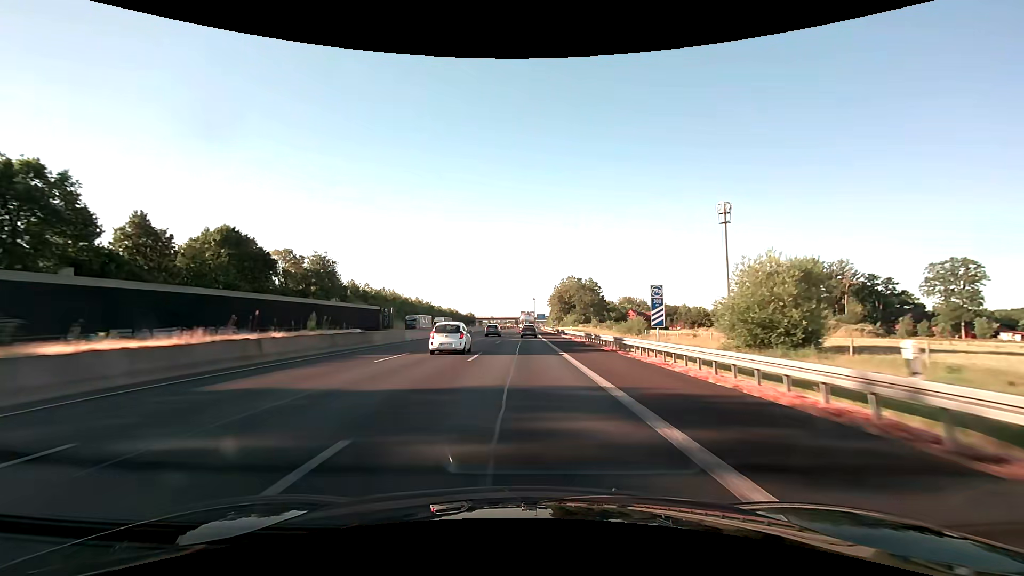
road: motorway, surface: asphalt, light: Day
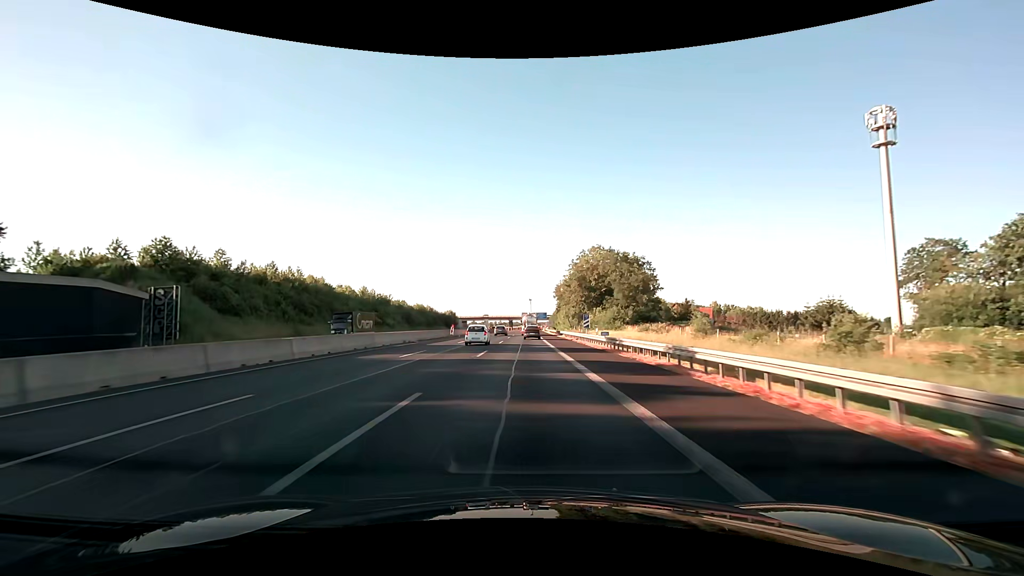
(+0.2, +70.1) m; 0°
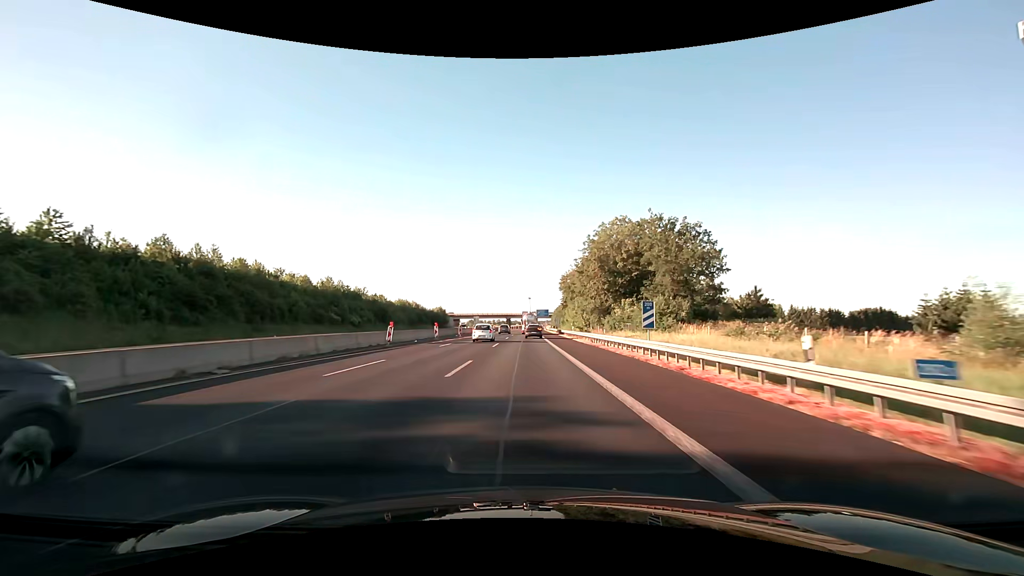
(0.0, +27.7) m; 0°
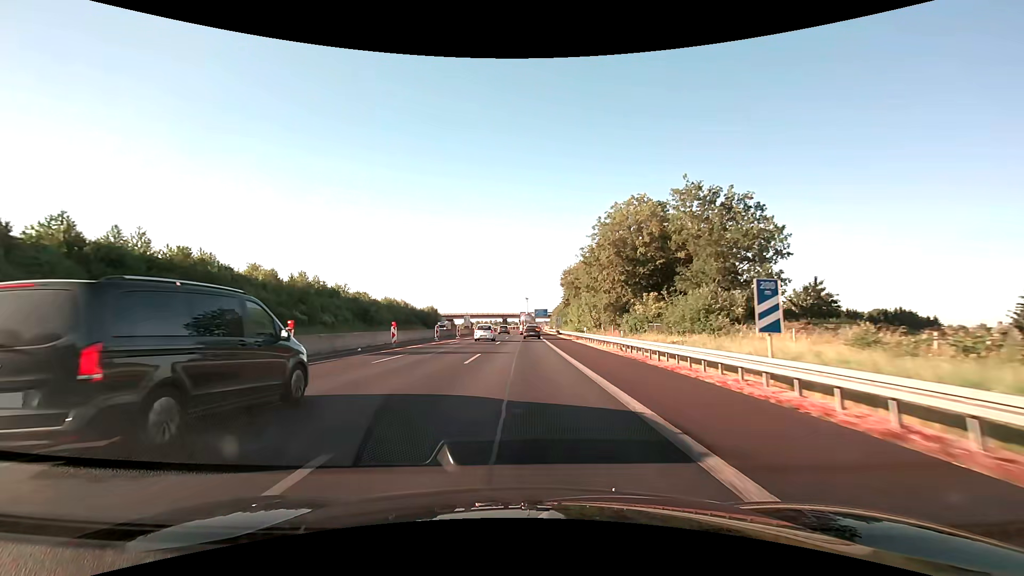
(0.0, +13.8) m; 0°
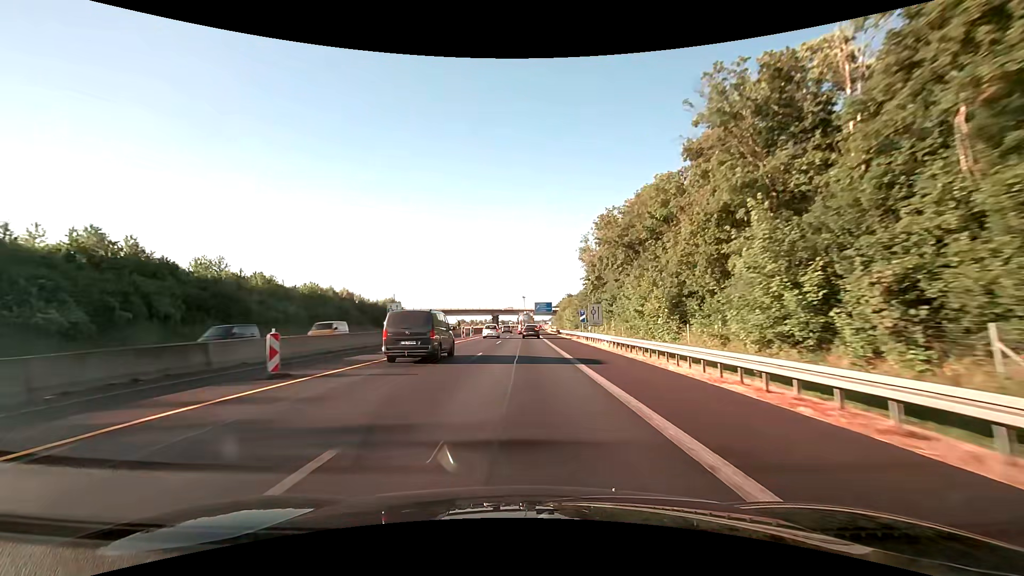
(+0.1, +55.0) m; 0°
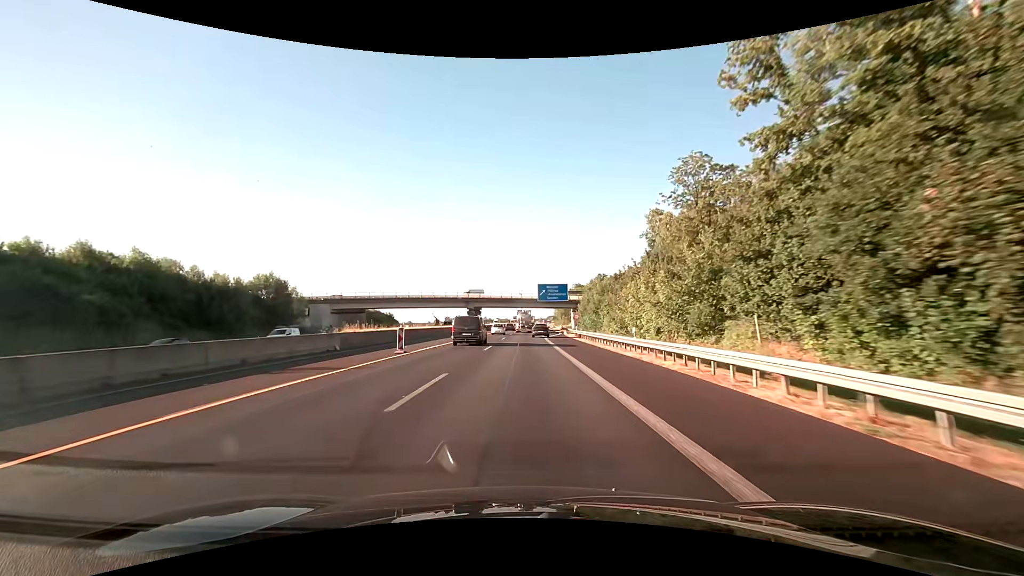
(+0.4, +66.4) m; 0°
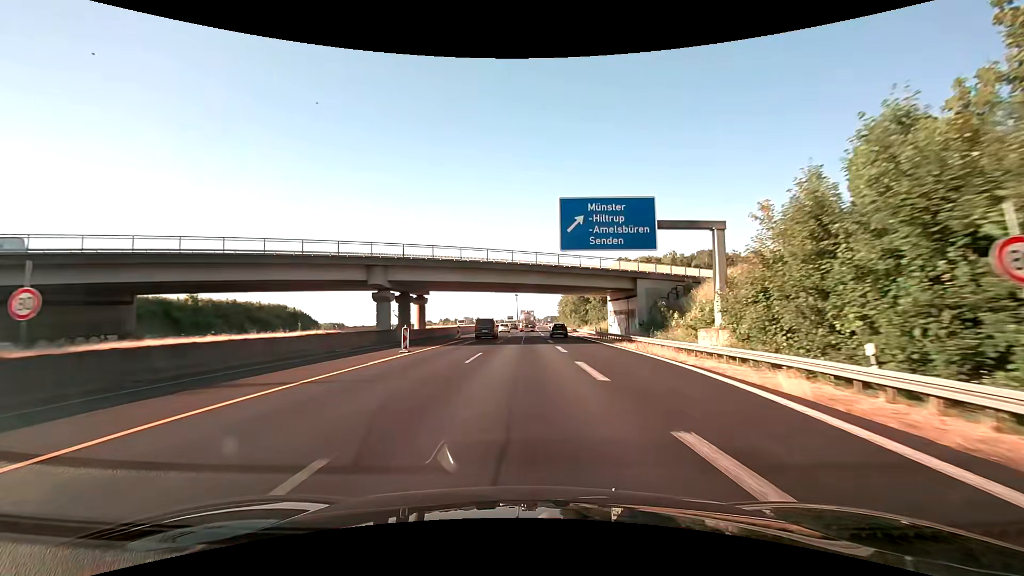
(+0.3, +64.1) m; 0°
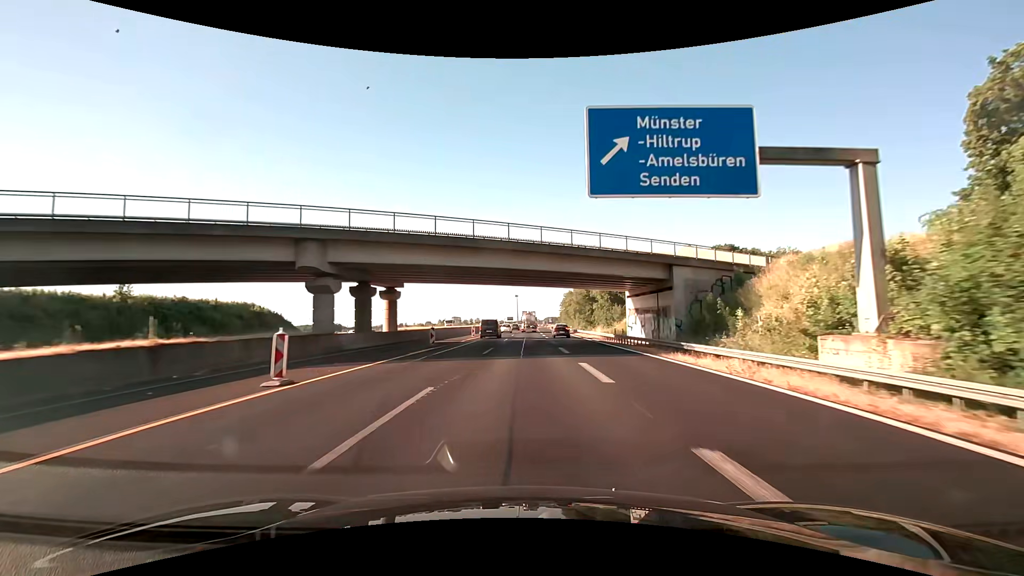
(0.0, +12.7) m; 0°
(0, +10) (0, +20) (0, +30) (0, +40) (0, +50) (0, +60) (0, +70) (+1, +80) (+1, +90) (+1, +100) m
